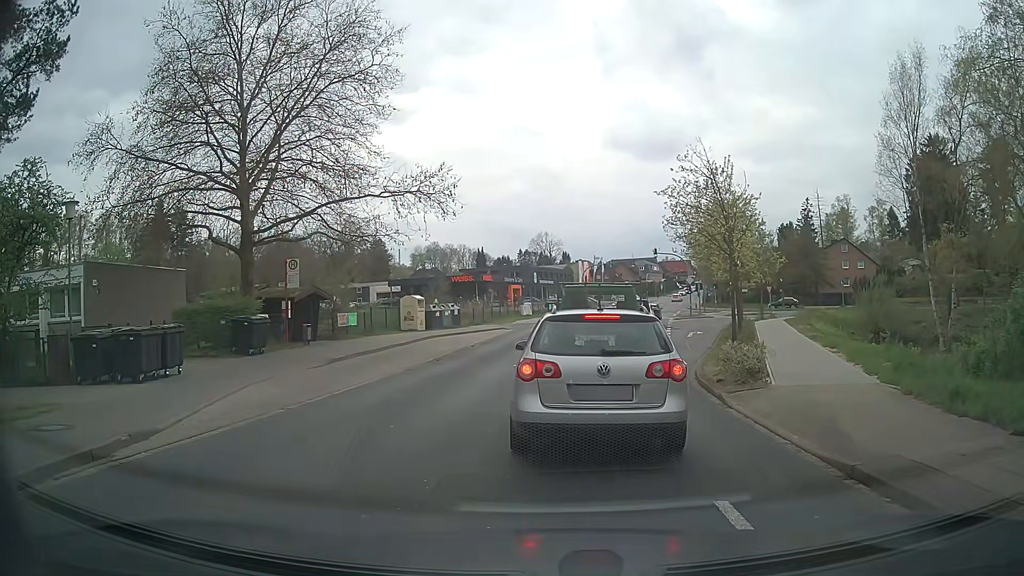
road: tertiary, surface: asphalt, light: Day
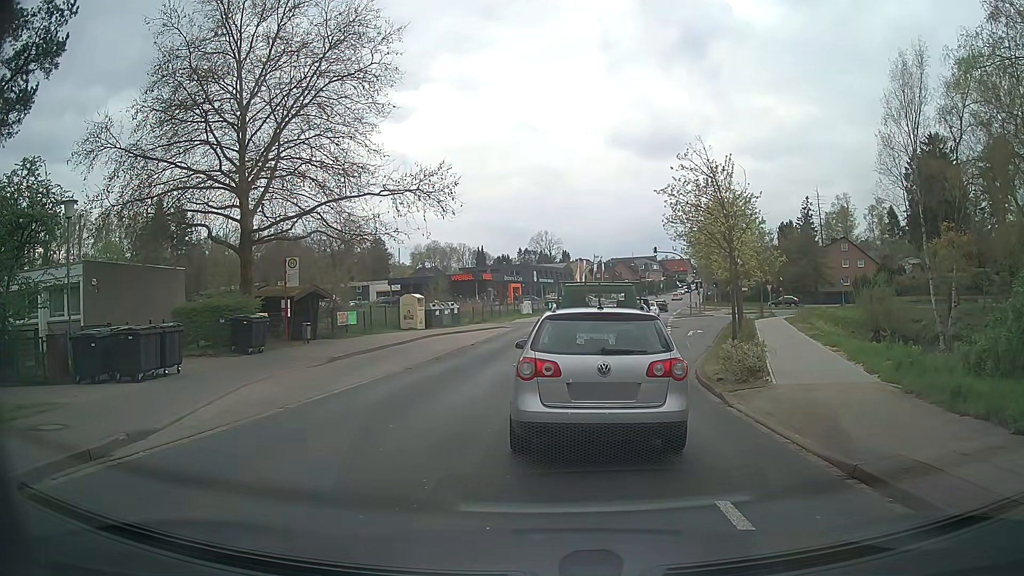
(0.0, +0.1) m; 0°
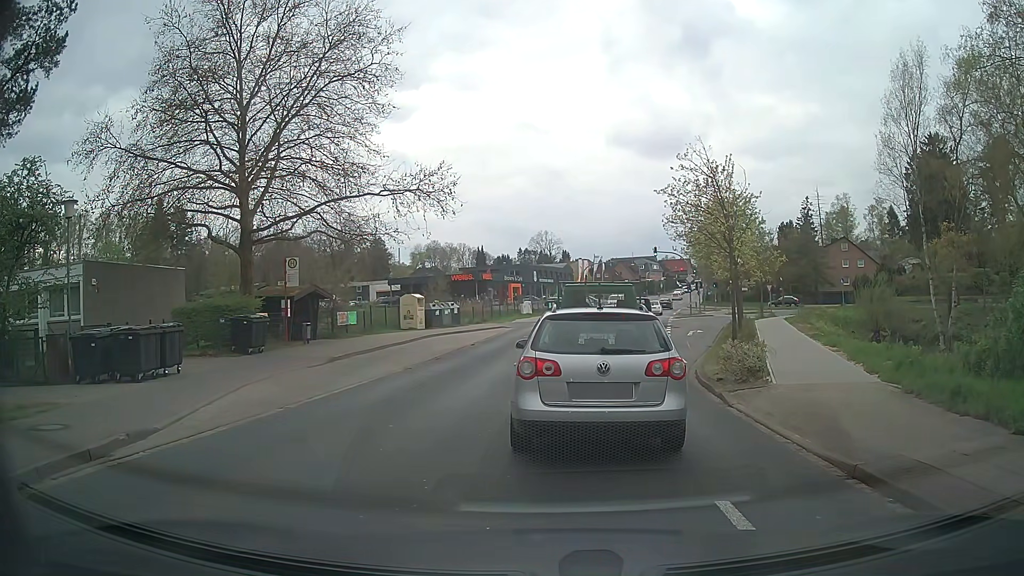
(0.0, 0.0) m; 0°
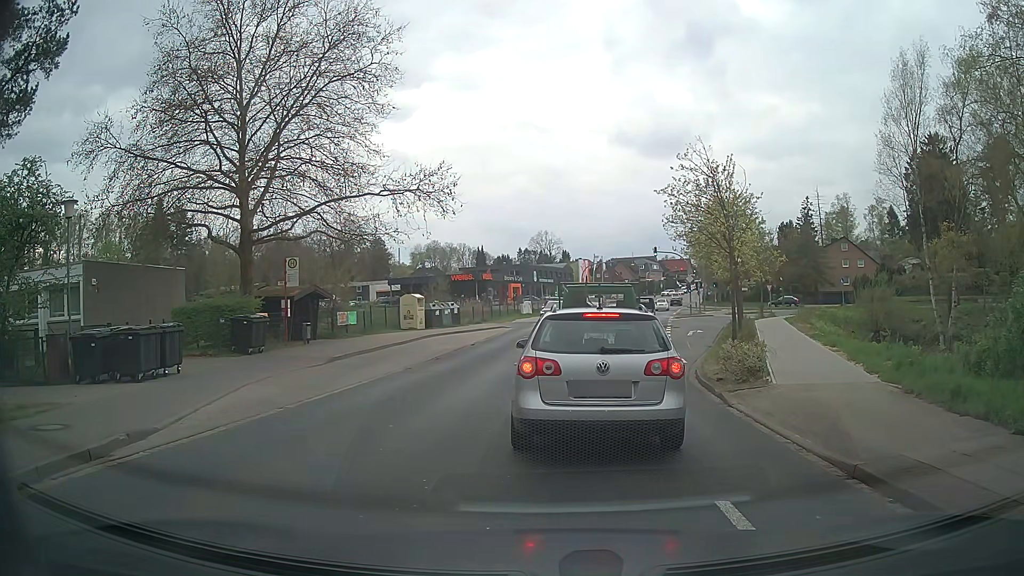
(0.0, 0.0) m; 0°
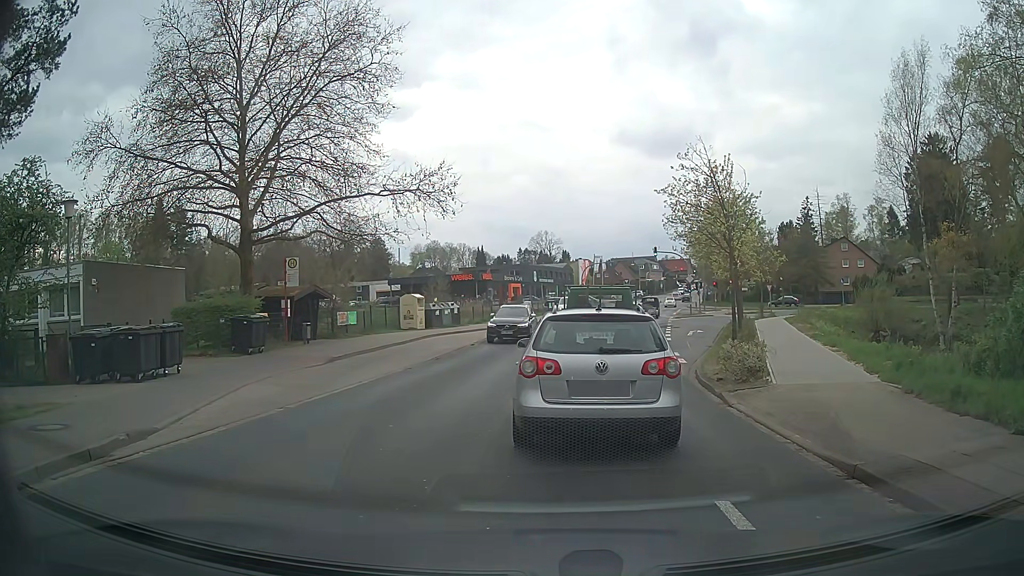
(0.0, 0.0) m; 0°
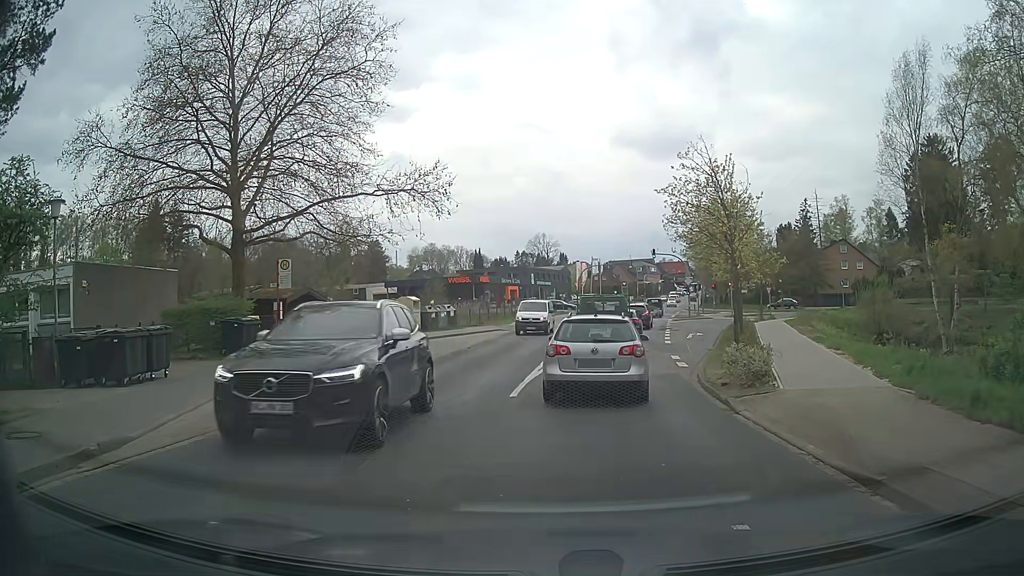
(0.0, +0.6) m; 0°
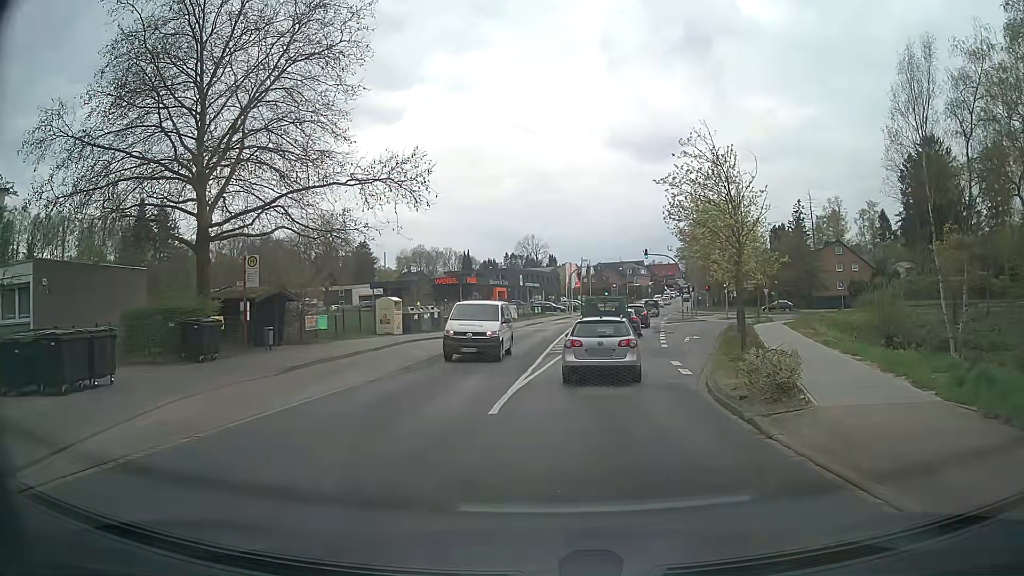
(0.0, +2.3) m; +1°
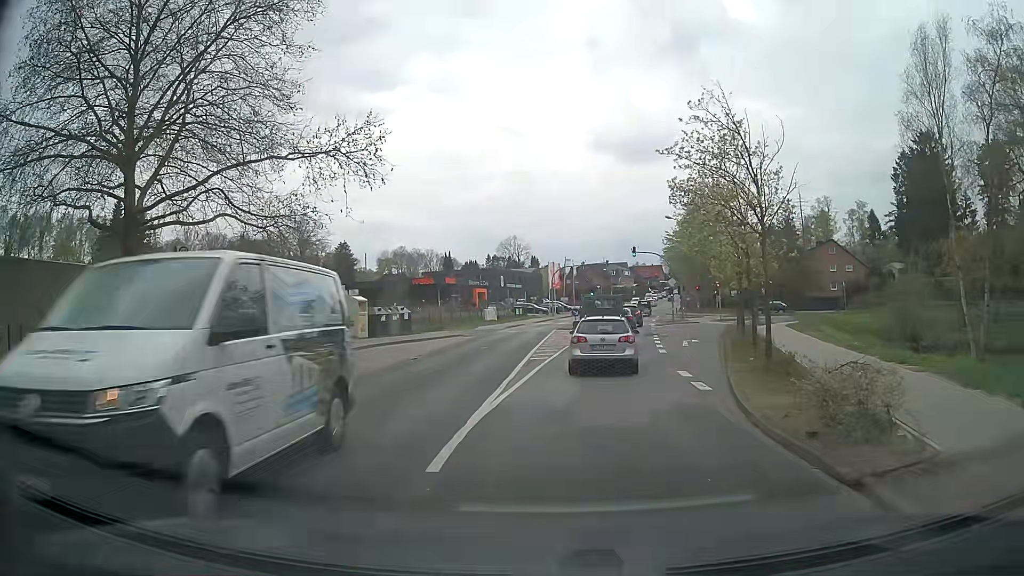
(+0.1, +4.1) m; +1°
(0, +10) (+2, +20) (+3, +30) (+5, +40) (+6, +50) (+9, +59) (+11, +69) (+13, +79) (+15, +89) (+17, +98) m
